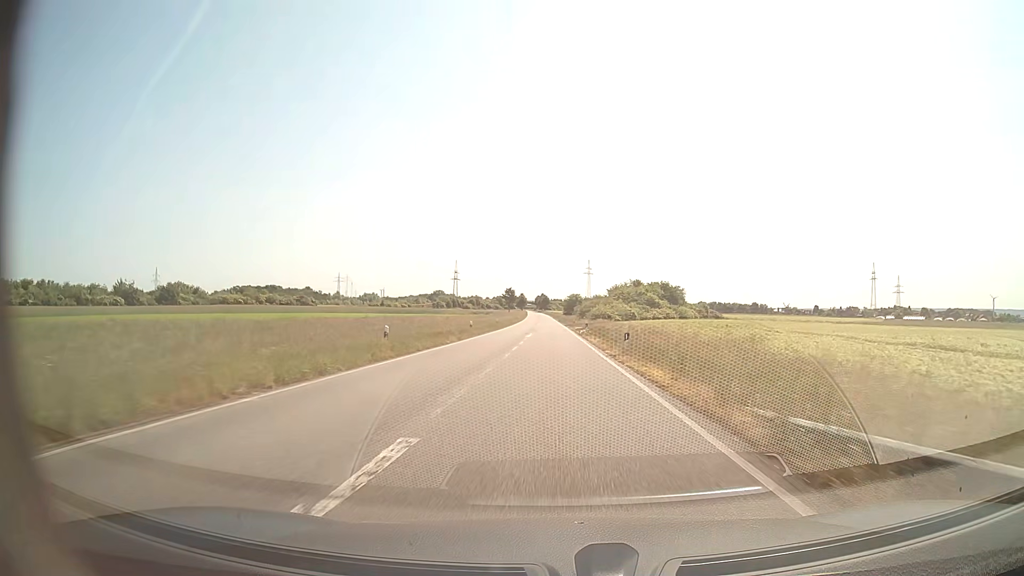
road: secondary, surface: asphalt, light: Day
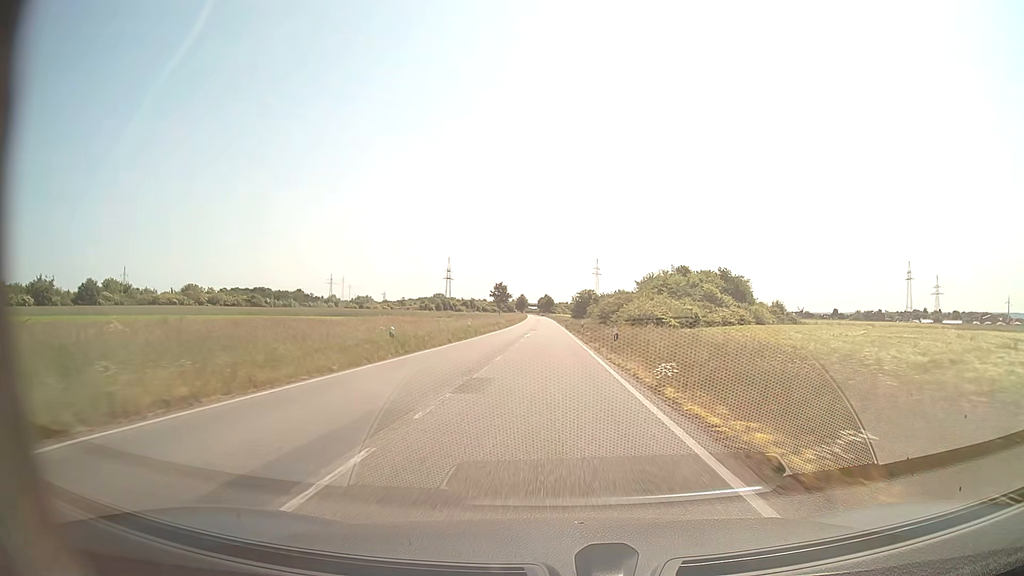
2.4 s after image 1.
(0.0, +48.4) m; 0°
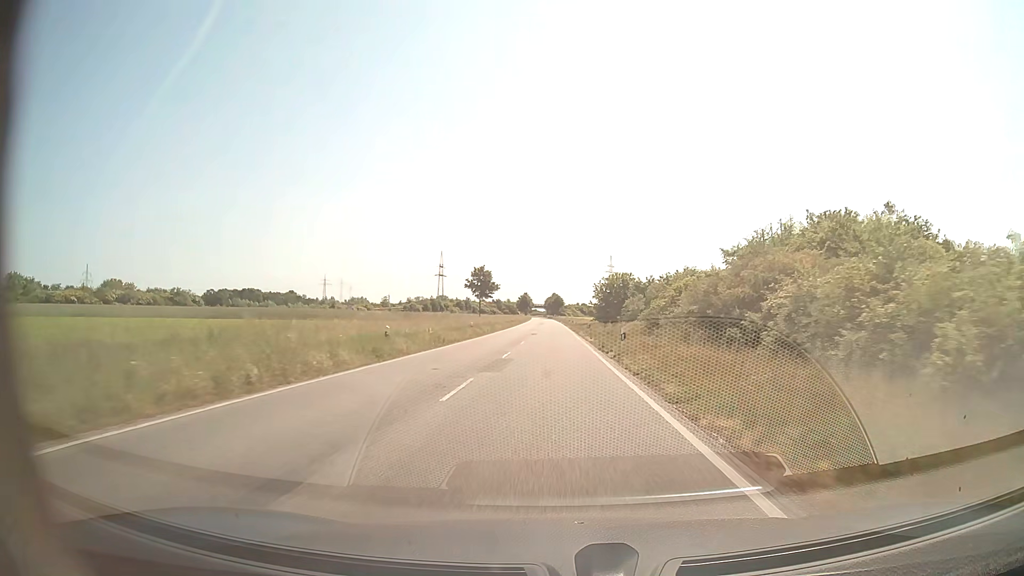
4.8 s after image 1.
(-0.4, +52.4) m; -1°
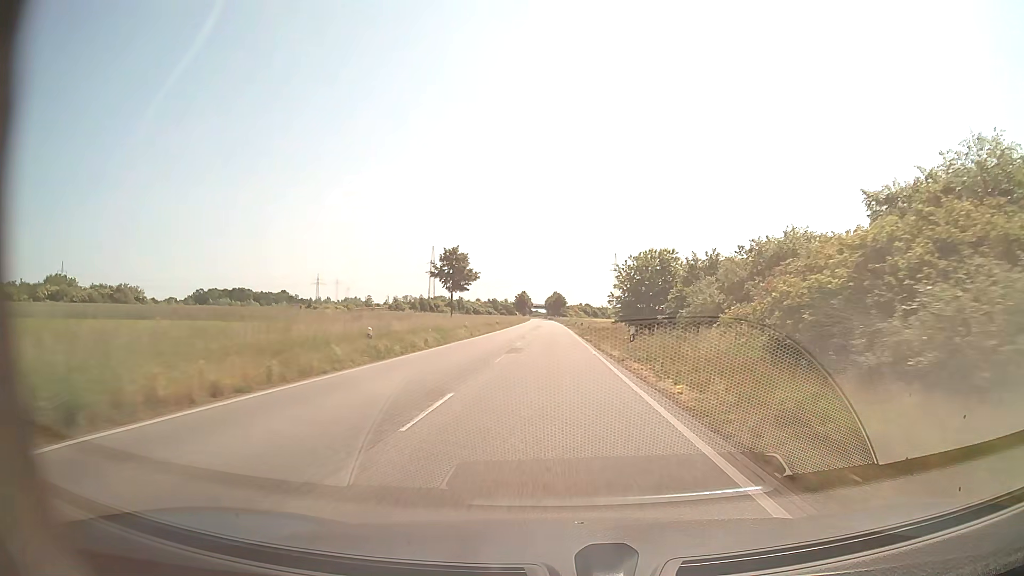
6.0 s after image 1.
(0.0, +27.1) m; 0°
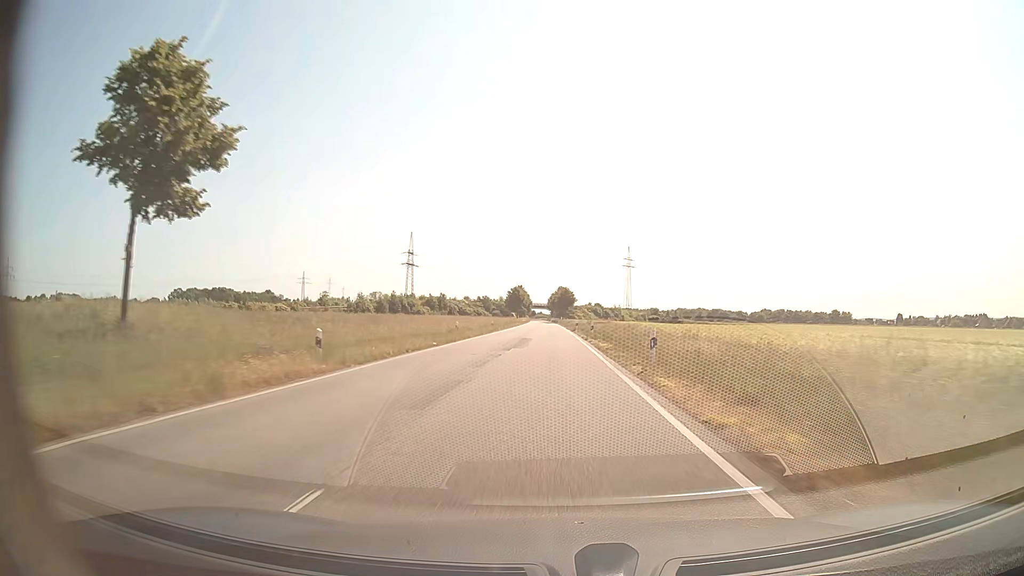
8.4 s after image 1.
(-0.2, +55.2) m; 0°
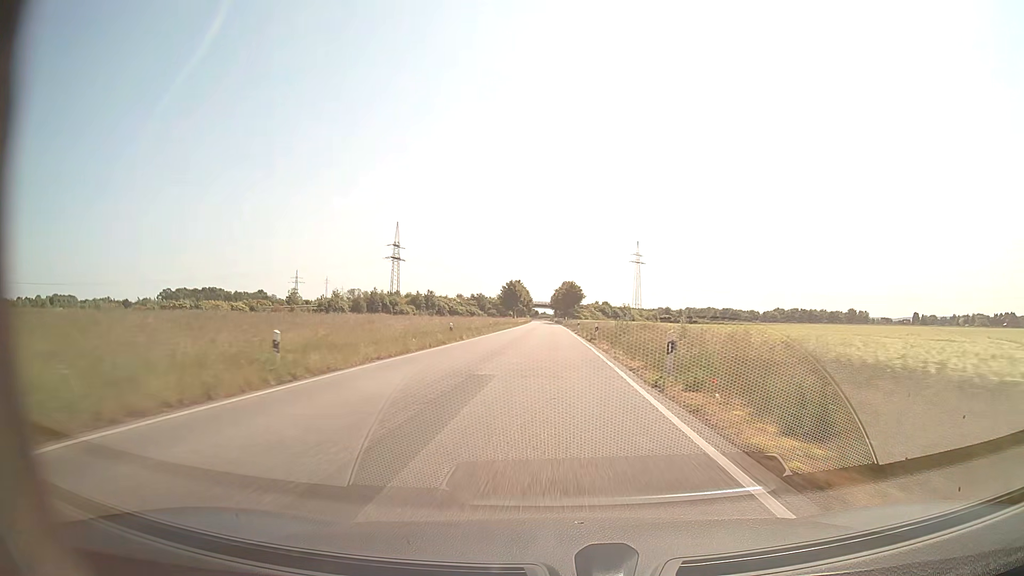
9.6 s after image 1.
(-0.1, +27.9) m; 0°
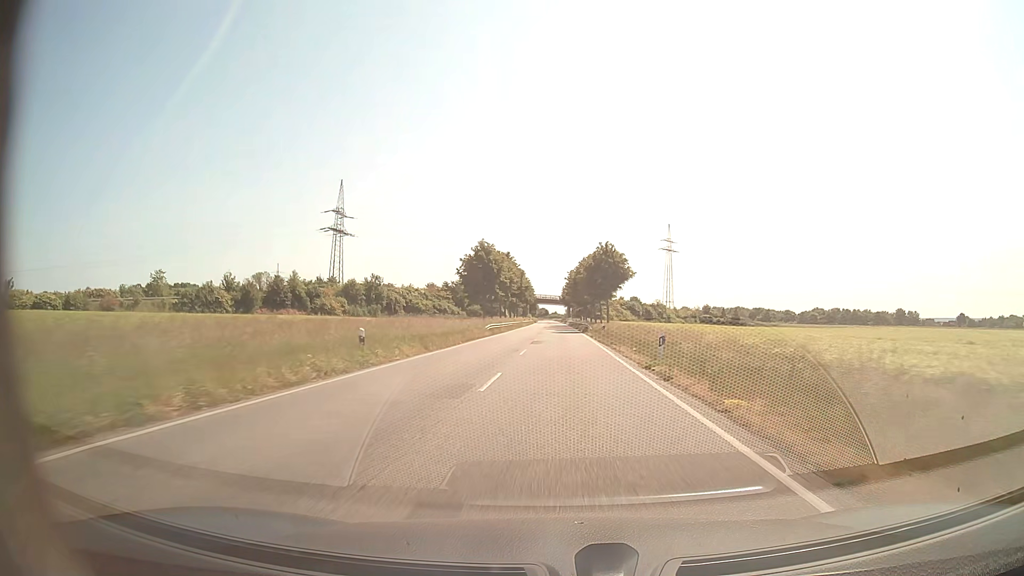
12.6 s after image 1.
(-0.7, +70.3) m; -1°
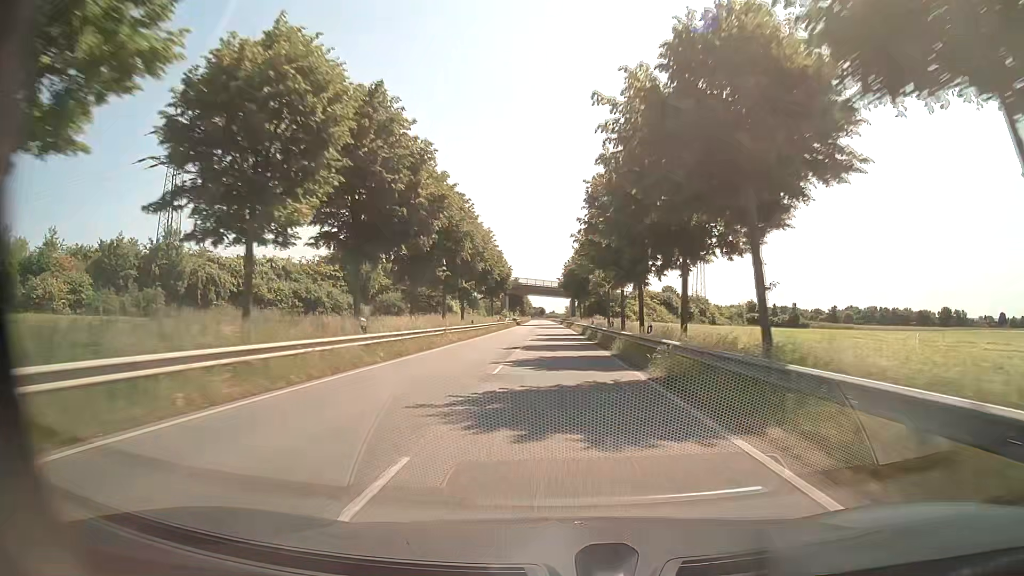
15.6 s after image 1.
(+0.1, +70.8) m; 0°
(0, +10) (0, +20) (0, +30) (0, +40) (0, +50) (0, +60) (0, +70) (0, +80) (-1, +90) (-1, +100) m
